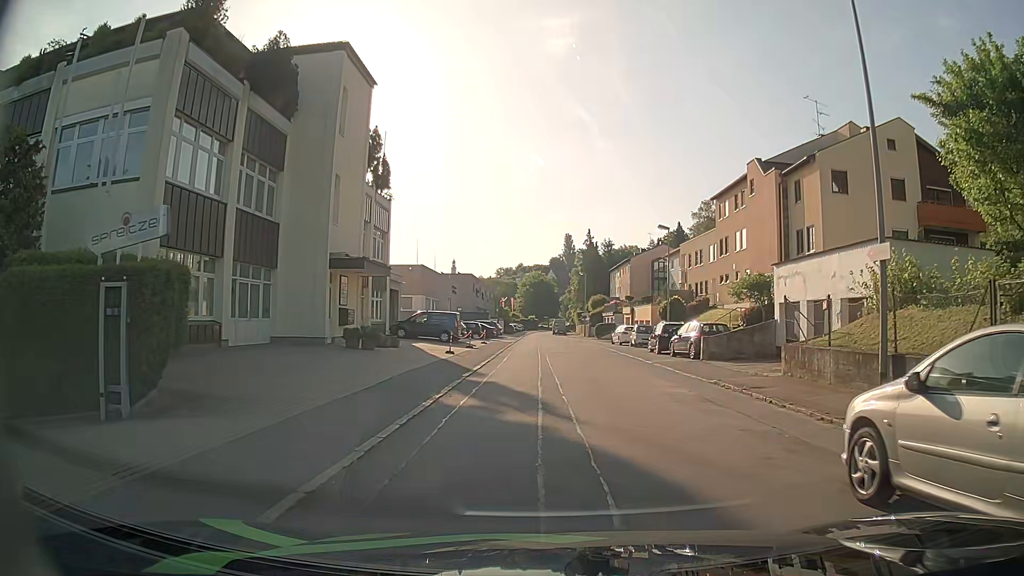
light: Day
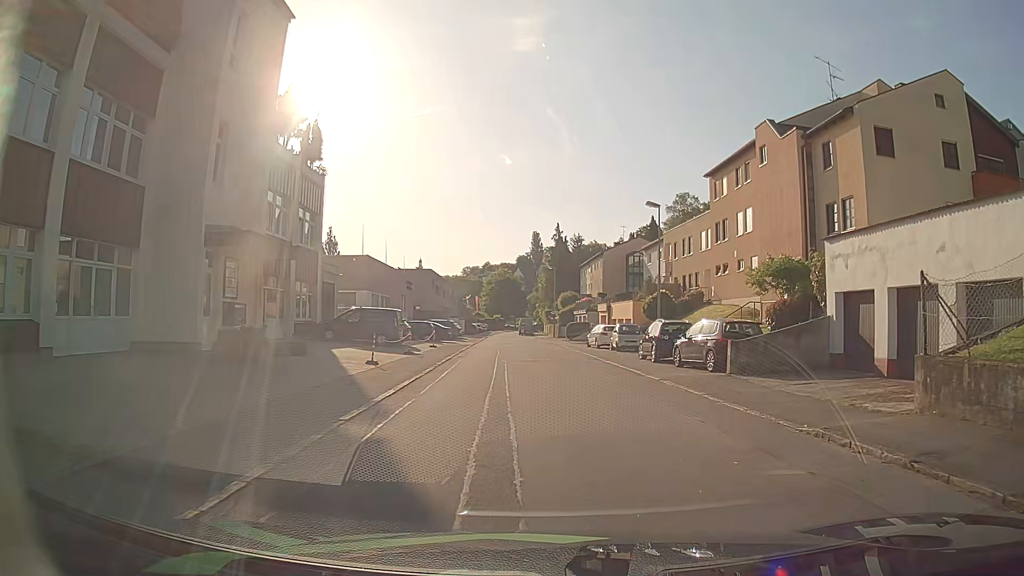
(+0.1, +8.2) m; +3°
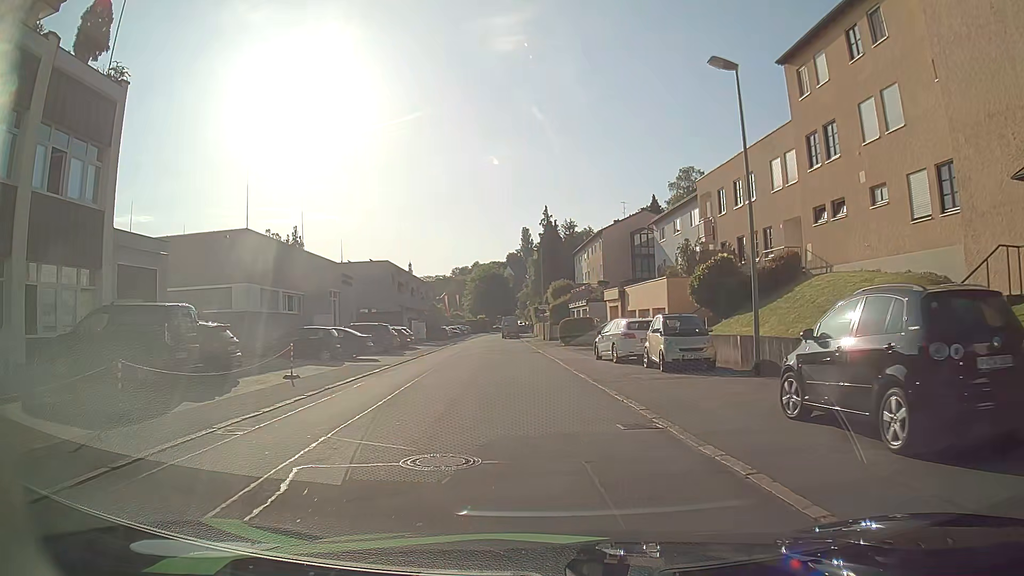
(+0.6, +19.3) m; -1°
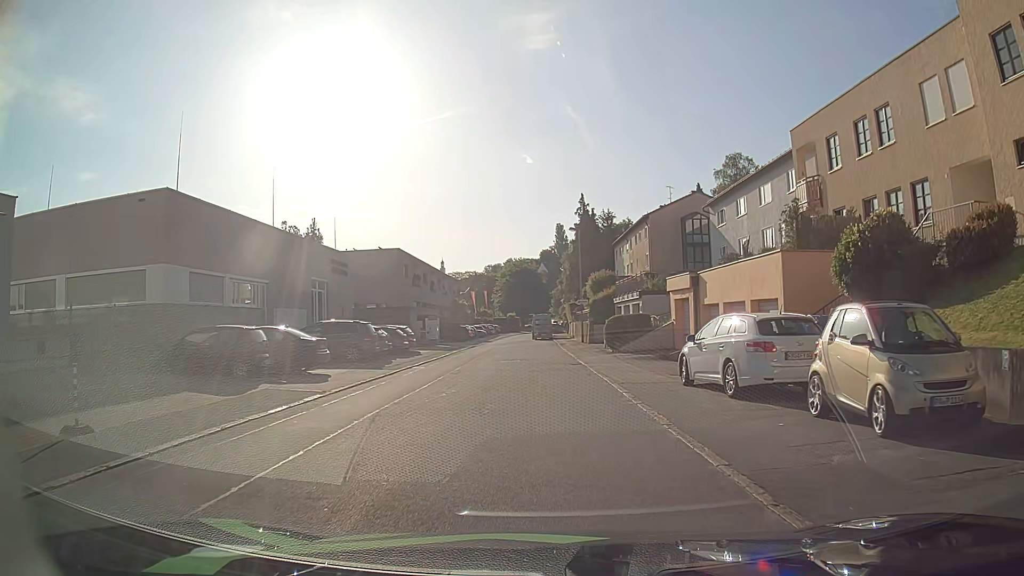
(-0.2, +10.7) m; -2°
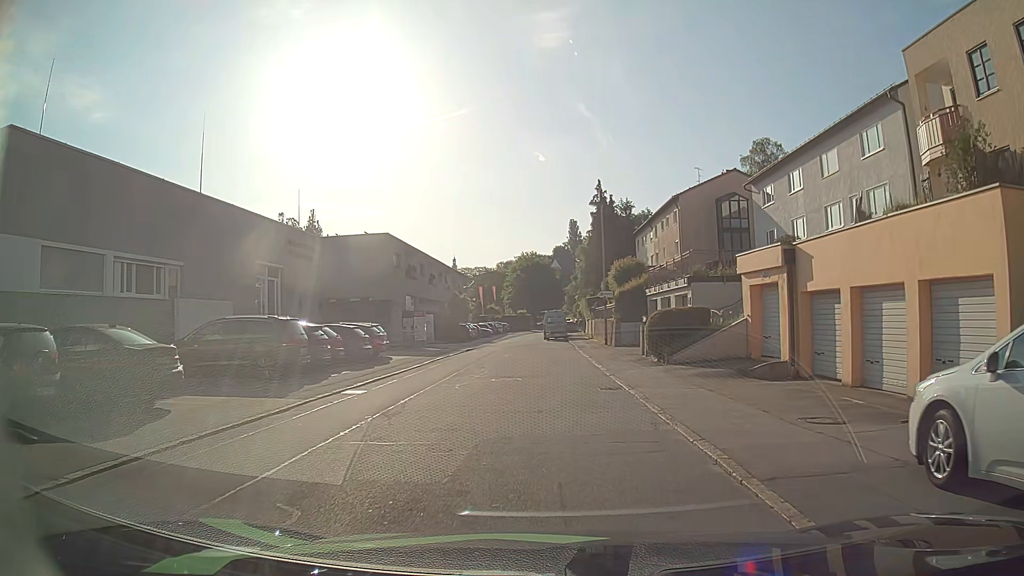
(-0.1, +9.5) m; 0°
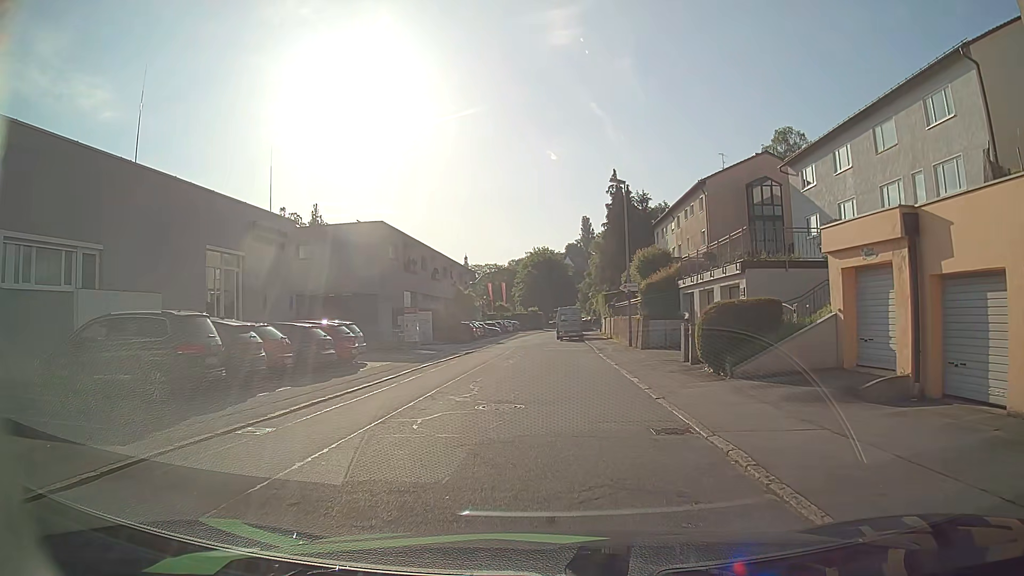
(-0.1, +5.8) m; 0°
(0, +10) (-1, +20) (-2, +30) (-3, +40) (-4, +50) (-4, +60) (-4, +70) (-3, +80) (-2, +90) (-1, +100) m
